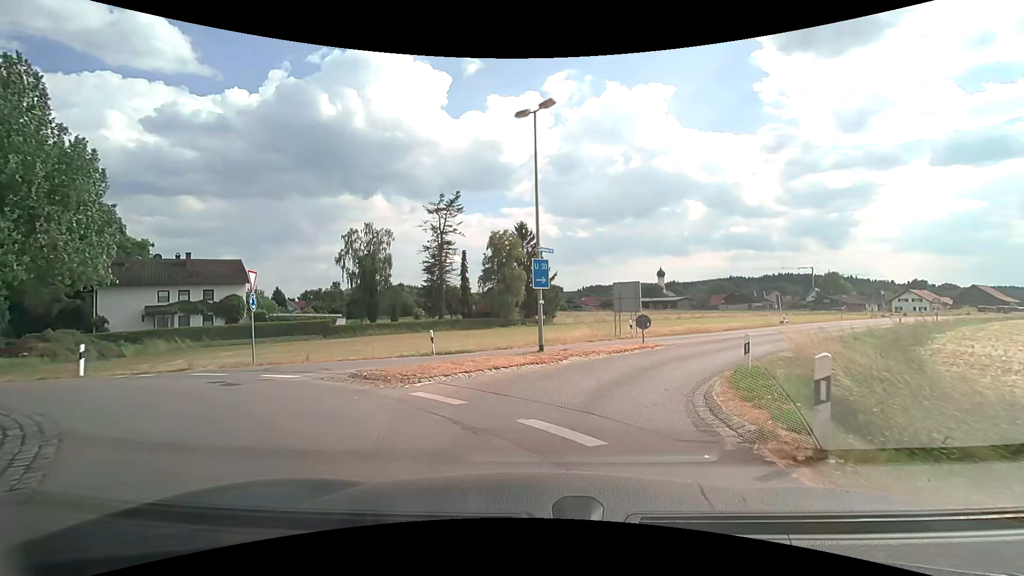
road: tertiary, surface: asphalt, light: Day
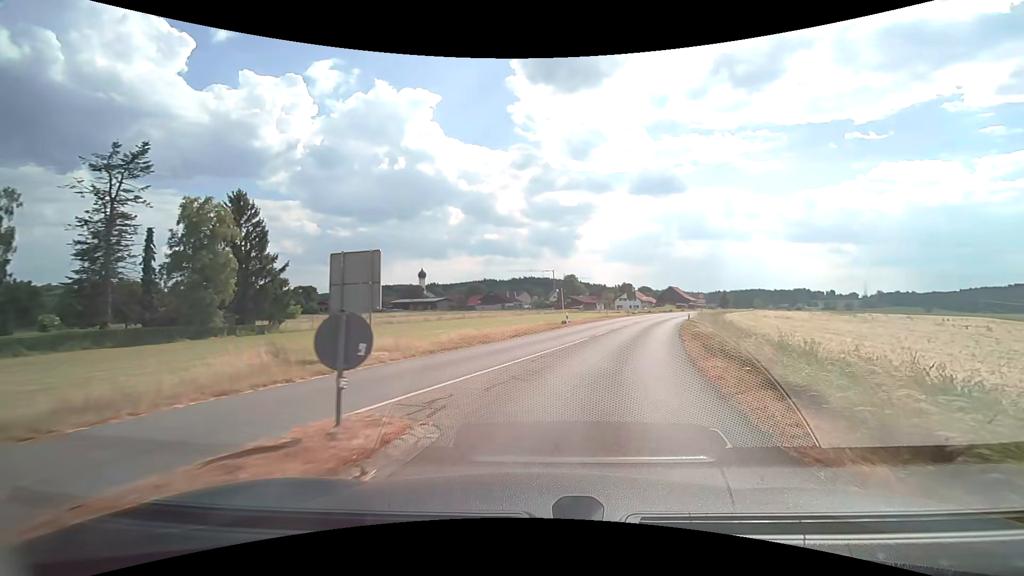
(+2.8, +15.5) m; +26°
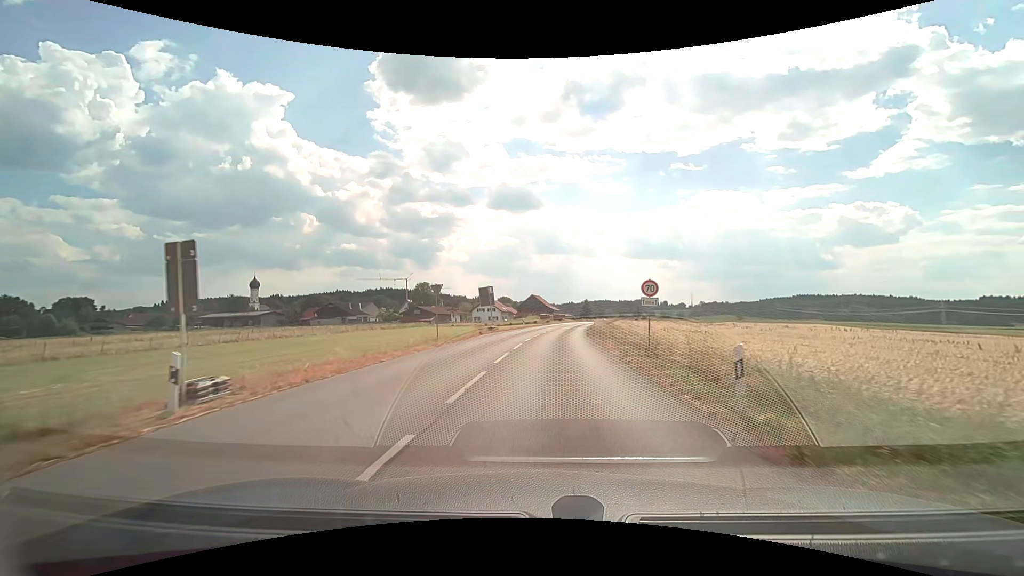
(+5.5, +28.6) m; +17°
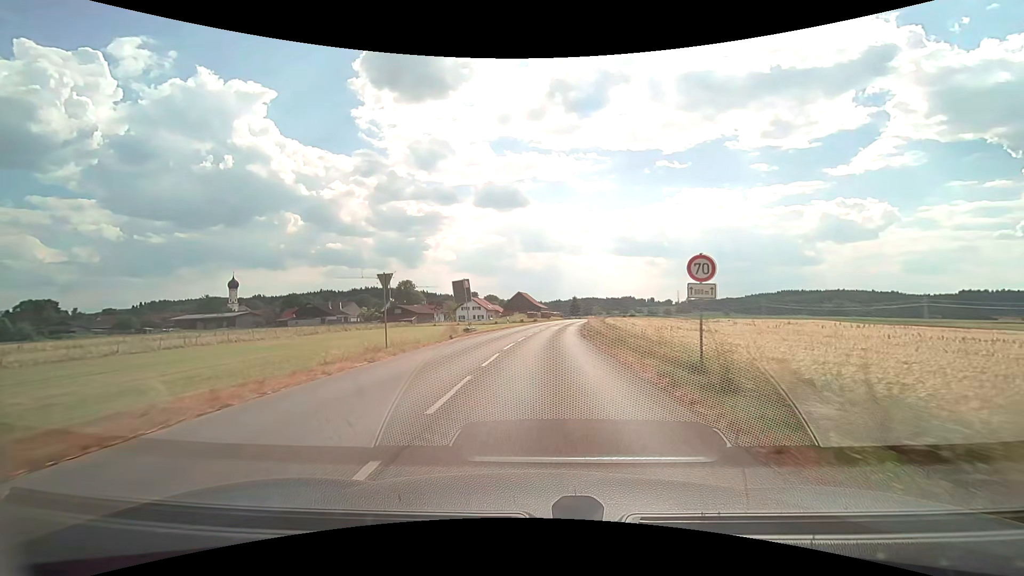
(+0.1, +7.0) m; +2°
(0, +10) (0, +20) (+1, +30) (+2, +40) (+2, +50) (+3, +60) (+4, +70) (+5, +80) (+7, +90) (+8, +100) m
